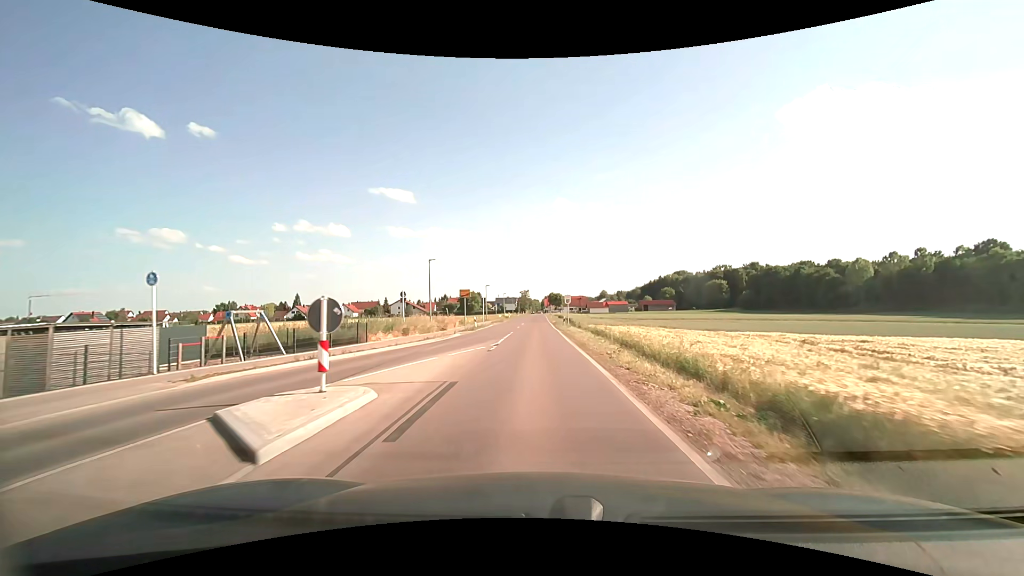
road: tertiary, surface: asphalt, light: Day
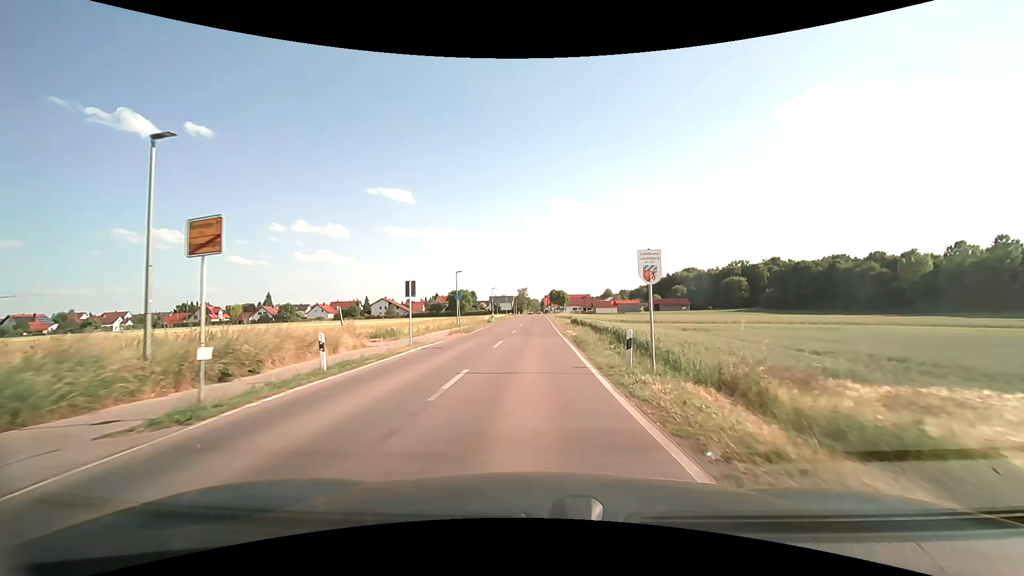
(0.0, +30.8) m; 0°
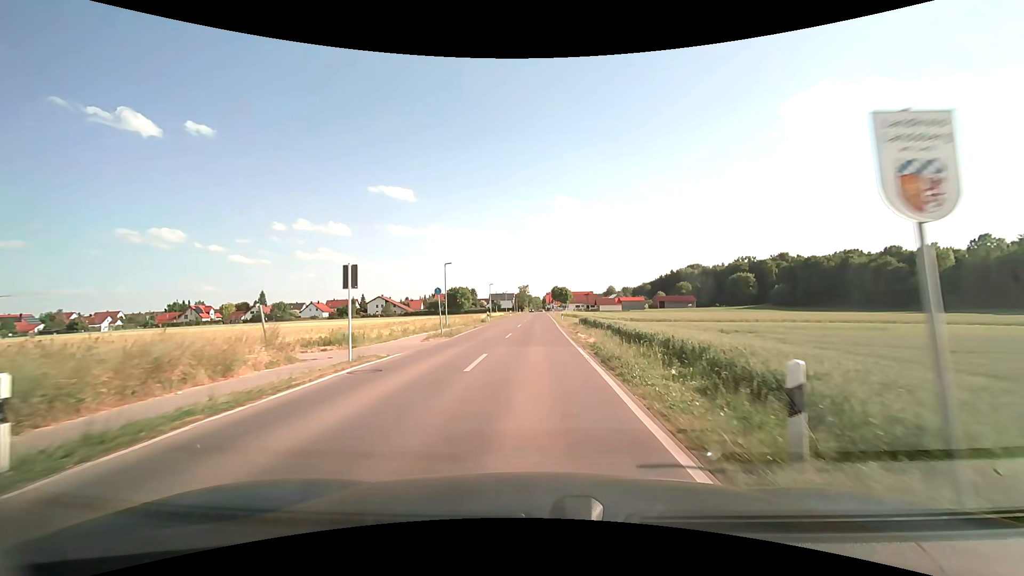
(0.0, +7.7) m; 0°
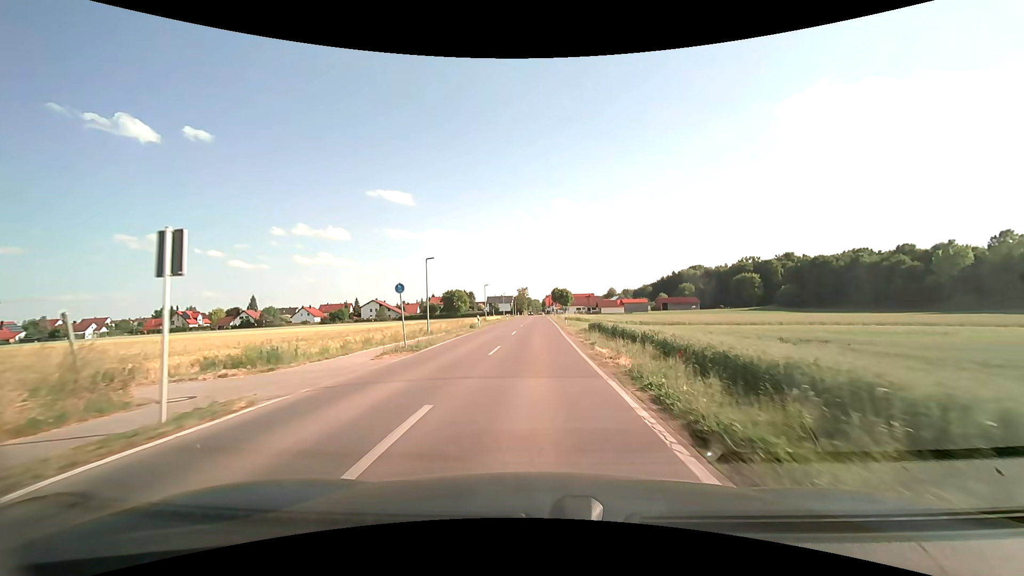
(0.0, +7.7) m; 0°
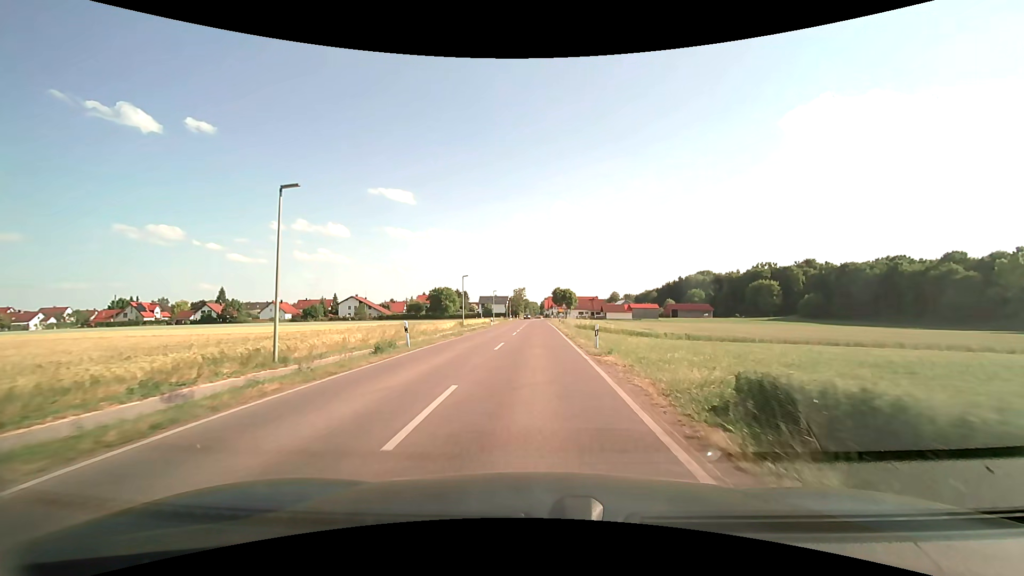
(0.0, +23.2) m; 0°
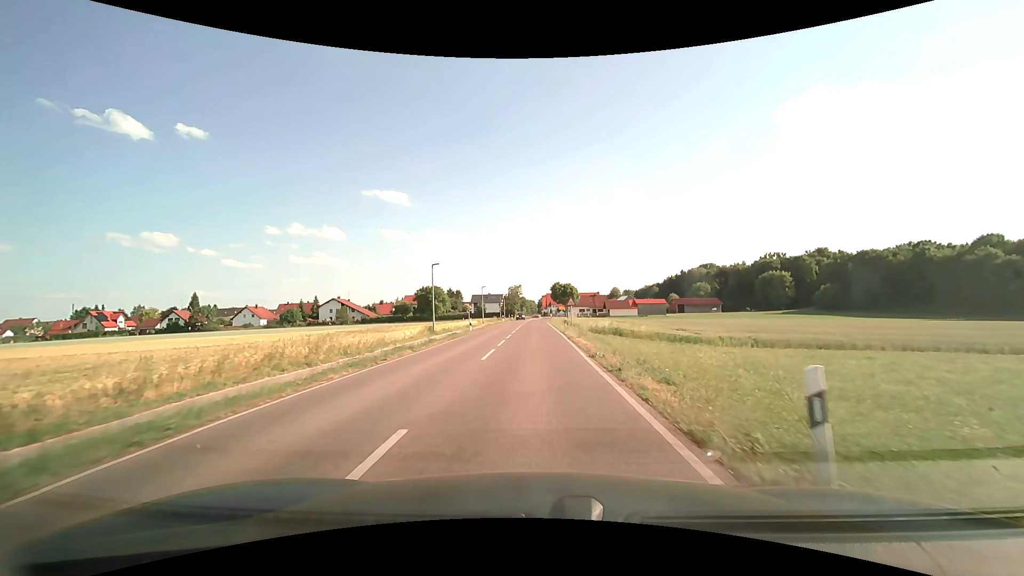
(+0.1, +15.5) m; +1°
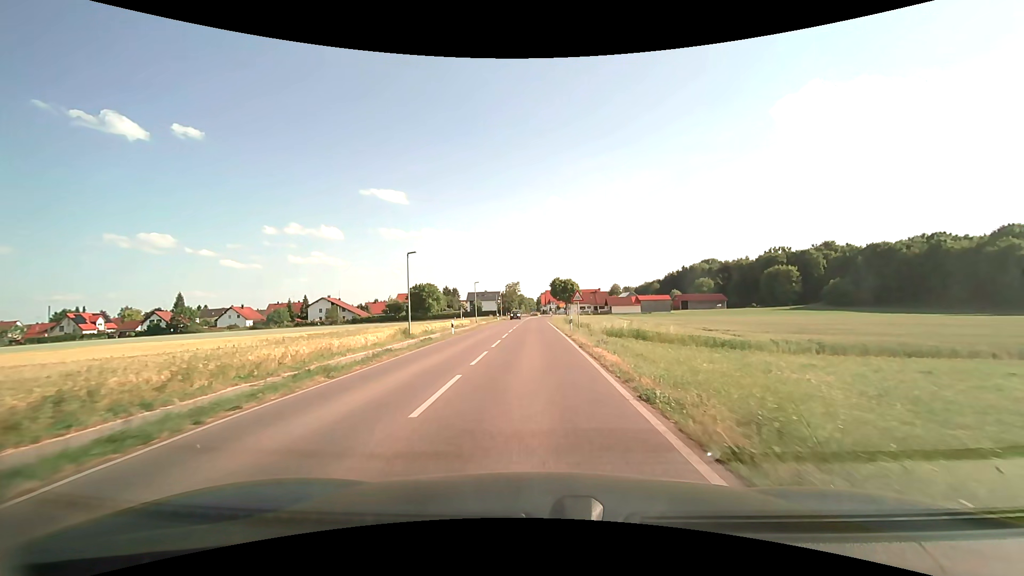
(0.0, +7.8) m; 0°
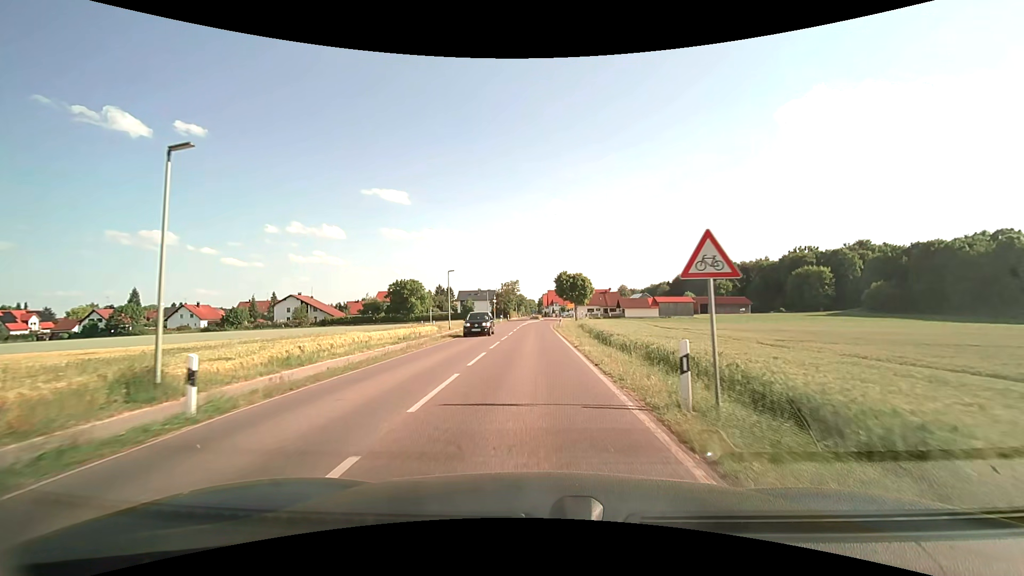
(0.0, +23.9) m; 0°
(0, +10) (0, +20) (0, +30) (0, +40) (0, +50) (0, +60) (+1, +70) (+2, +80) (+2, +90) (+3, +100) m
